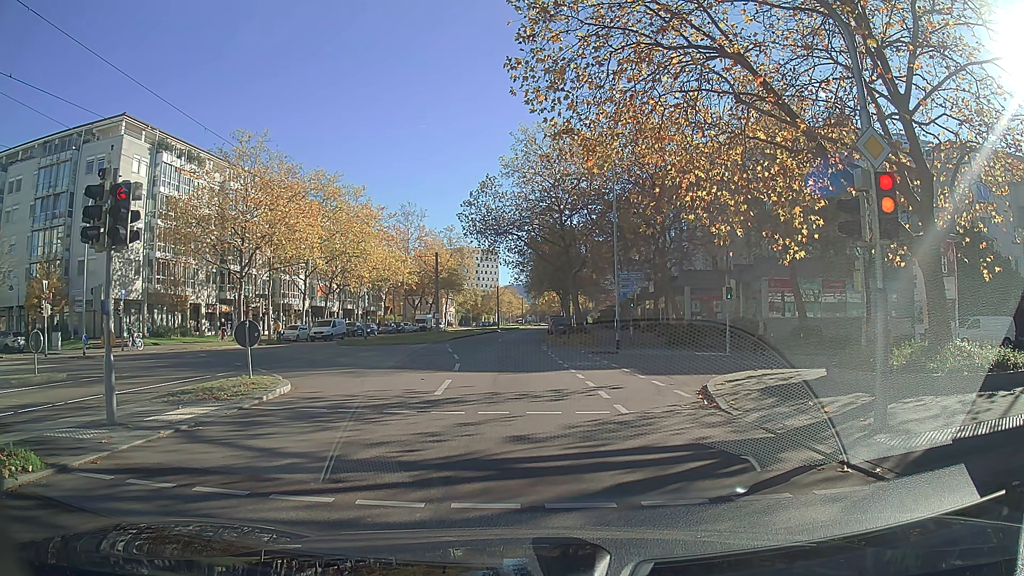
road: tertiary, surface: asphalt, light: Day
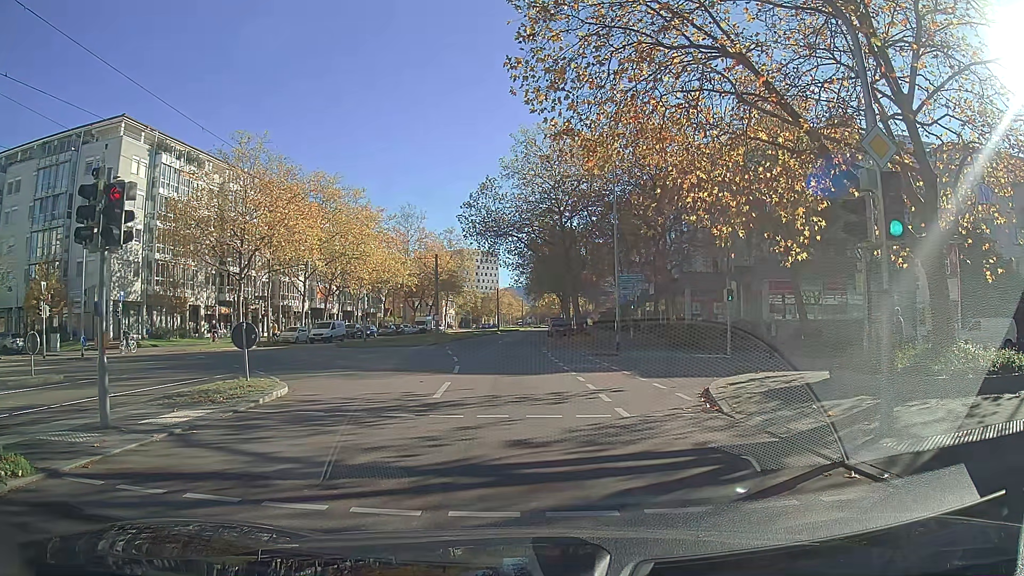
(0.0, +0.2) m; 0°
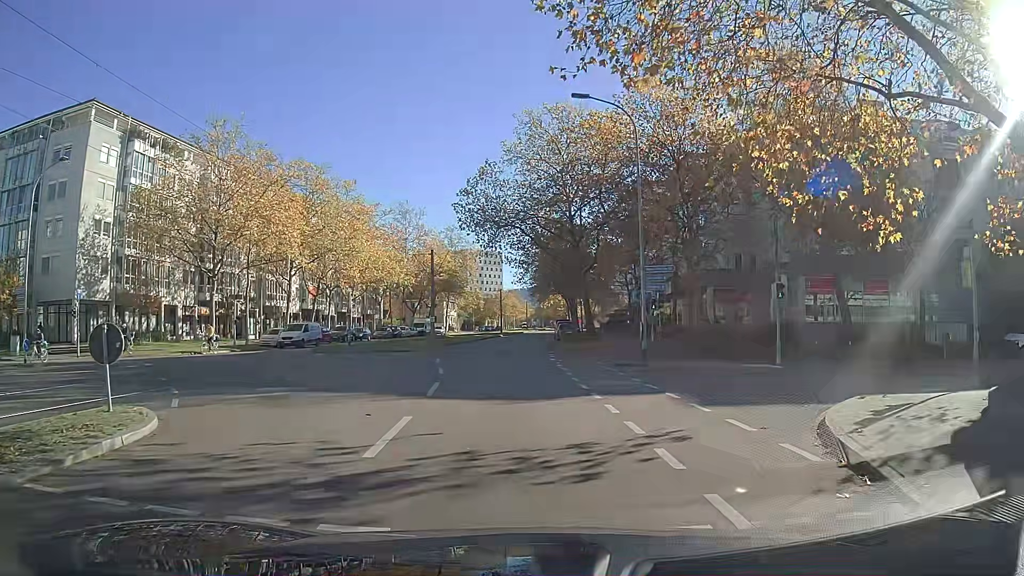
(-0.1, +5.8) m; -2°
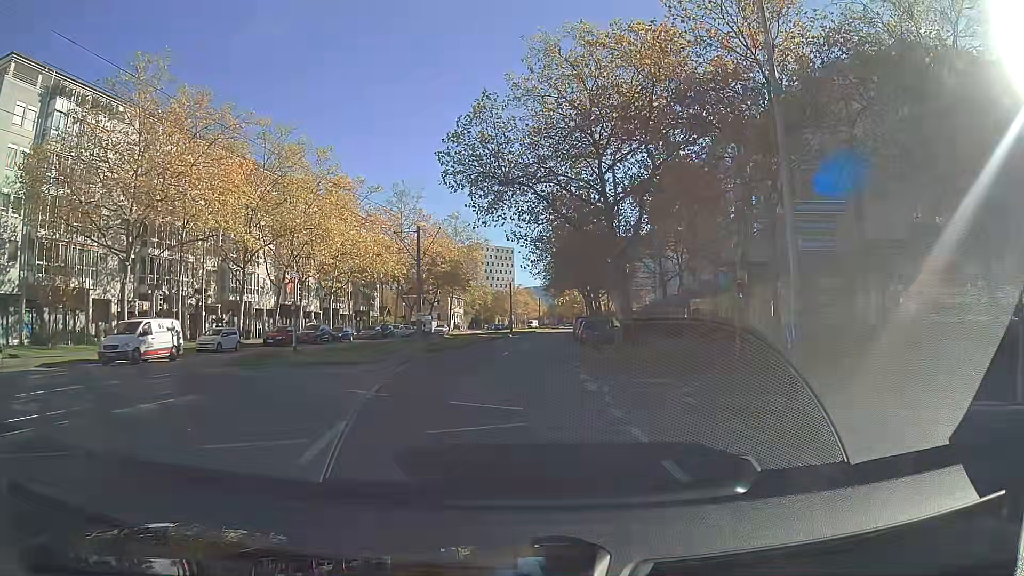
(-0.3, +12.7) m; -1°
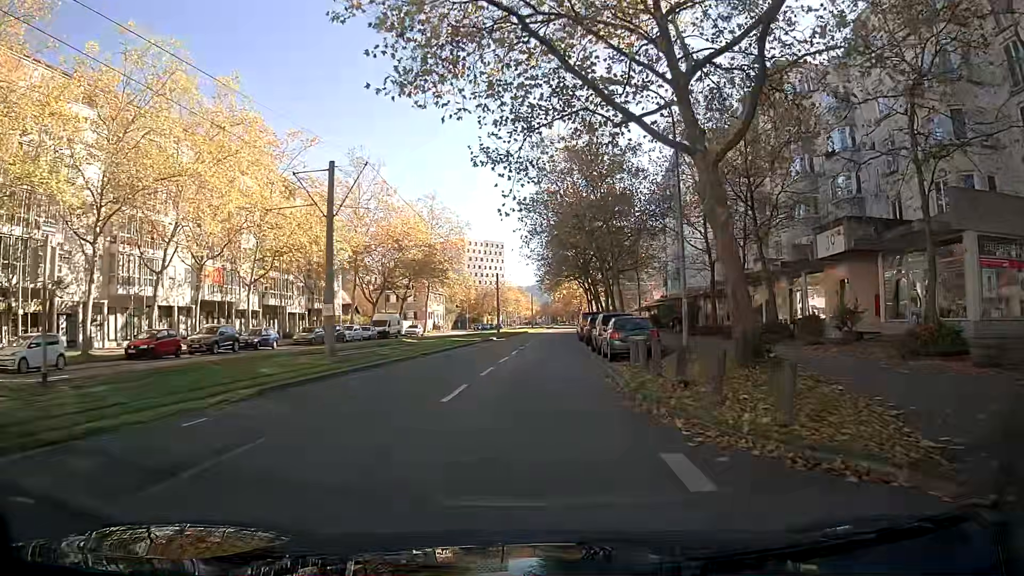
(+0.1, +17.8) m; +1°
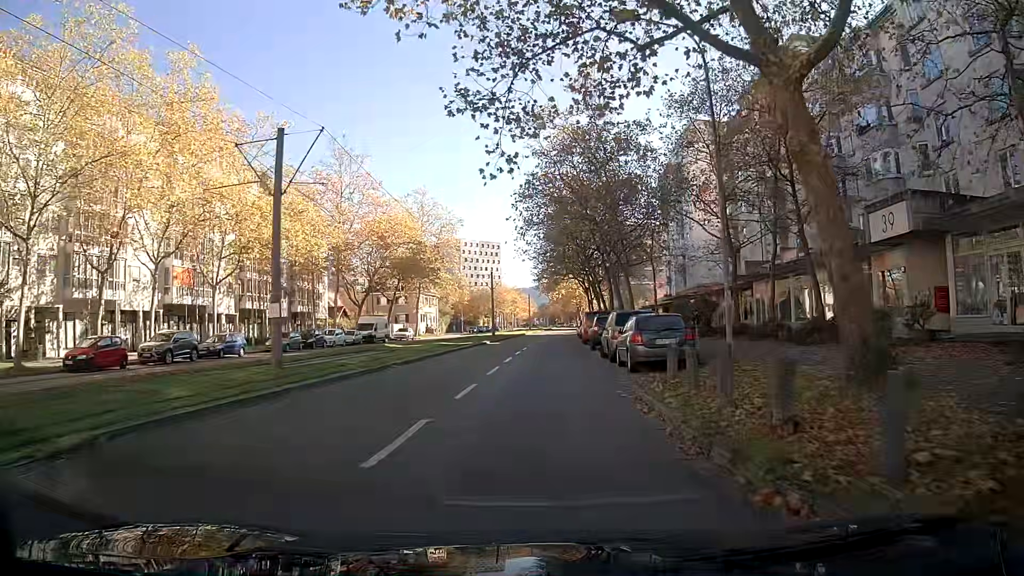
(0.0, +5.2) m; 0°
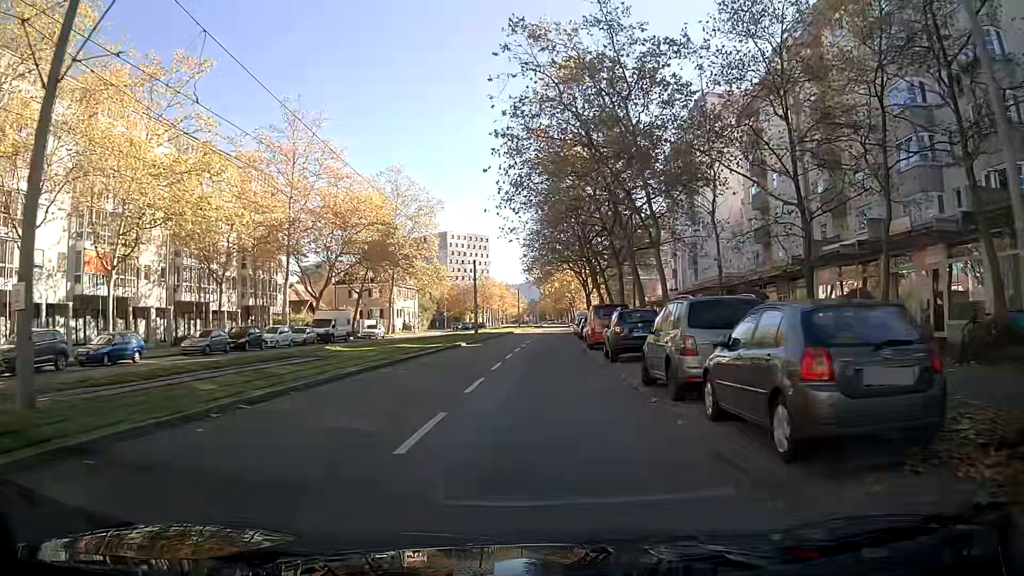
(+0.1, +11.0) m; +1°
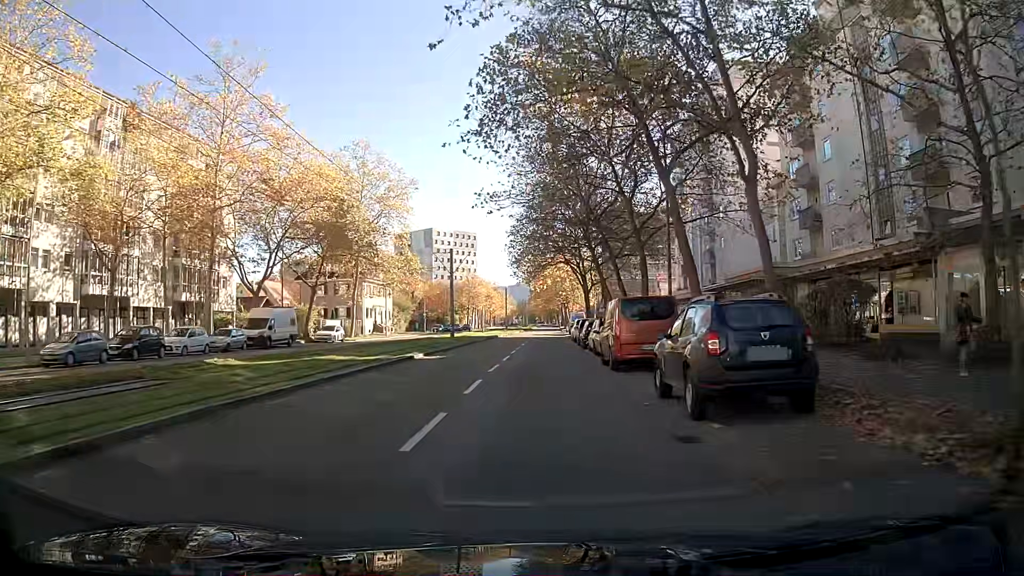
(+0.1, +11.7) m; +1°
(0, +10) (0, +20) (0, +30) (+1, +40) (+1, +50) (+1, +60) (+1, +70) (+2, +80) (+2, +90) (+2, +100) m
